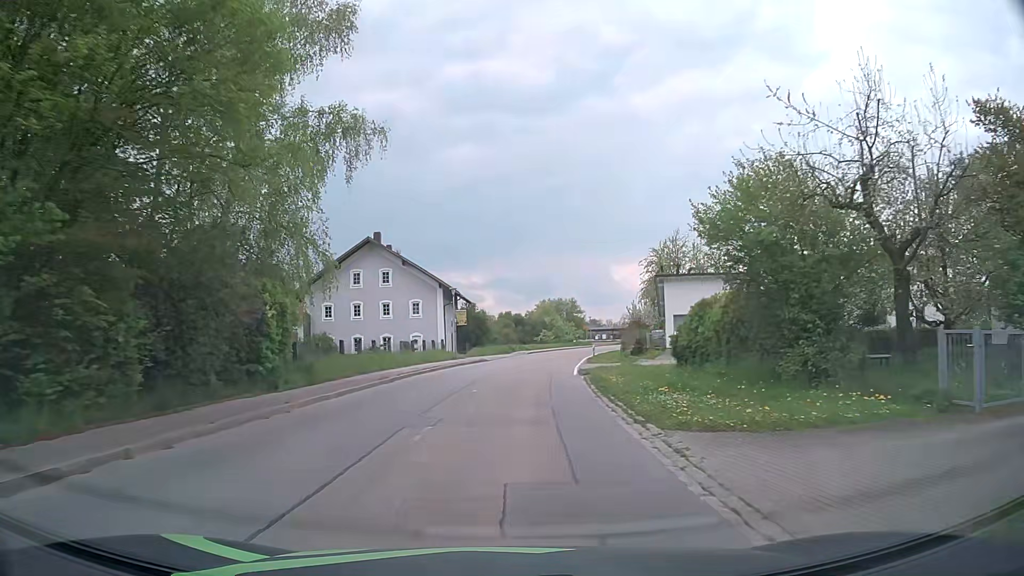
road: tertiary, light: Day
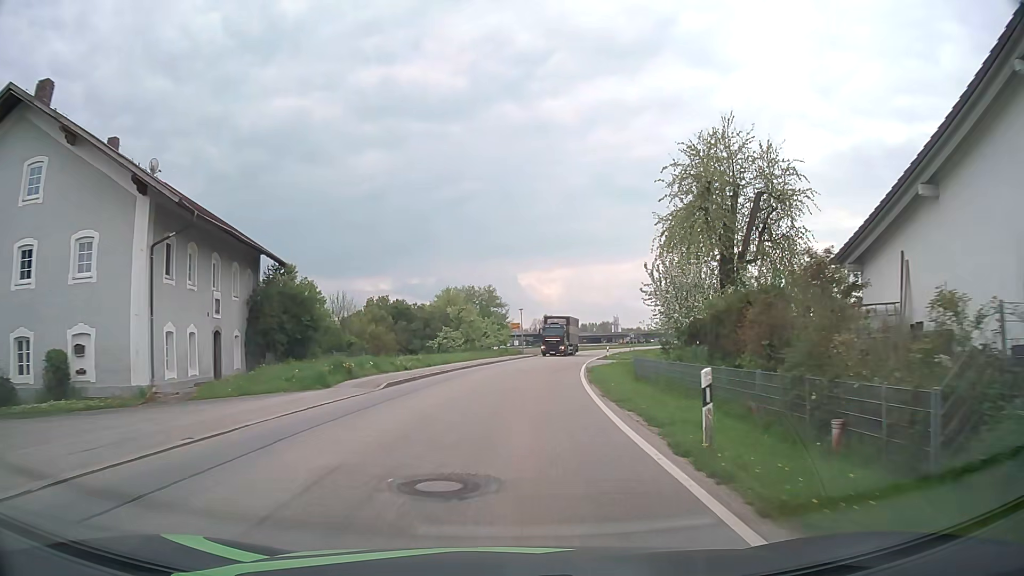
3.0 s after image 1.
(+2.6, +40.7) m; +8°
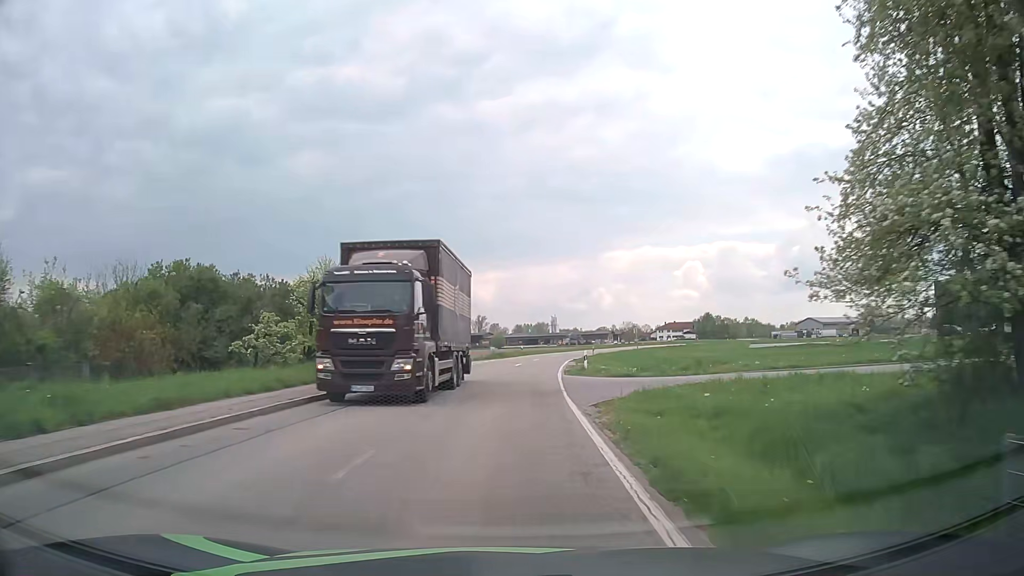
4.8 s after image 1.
(+1.6, +25.5) m; +6°
(0, +10) (0, +20) (+1, +30) (+2, +40) (+3, +50) (+4, +60) (+6, +70) (+9, +79) (+12, +89) (+15, +98) m
